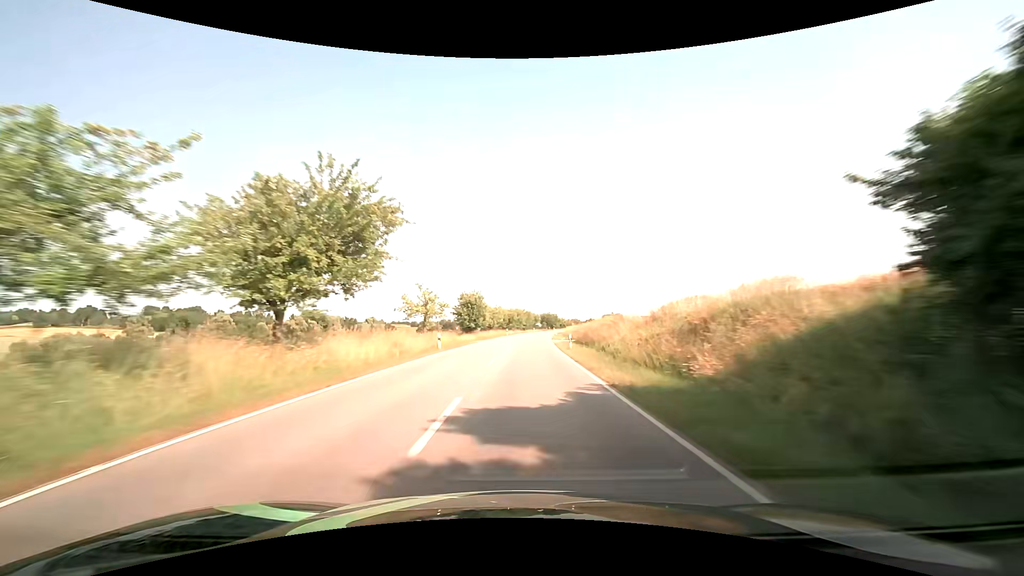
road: secondary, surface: asphalt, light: Day
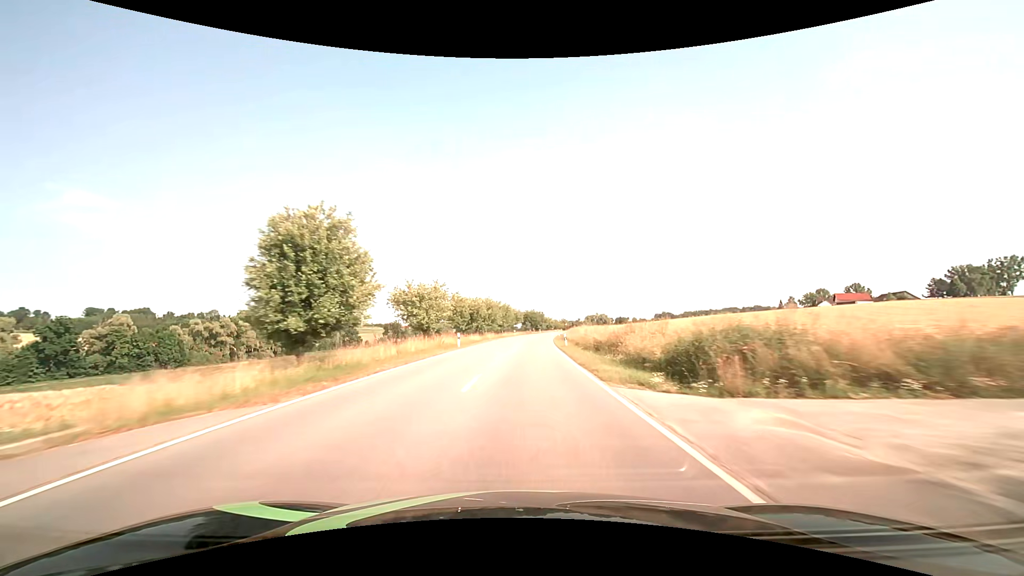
(+1.0, +43.0) m; +3°
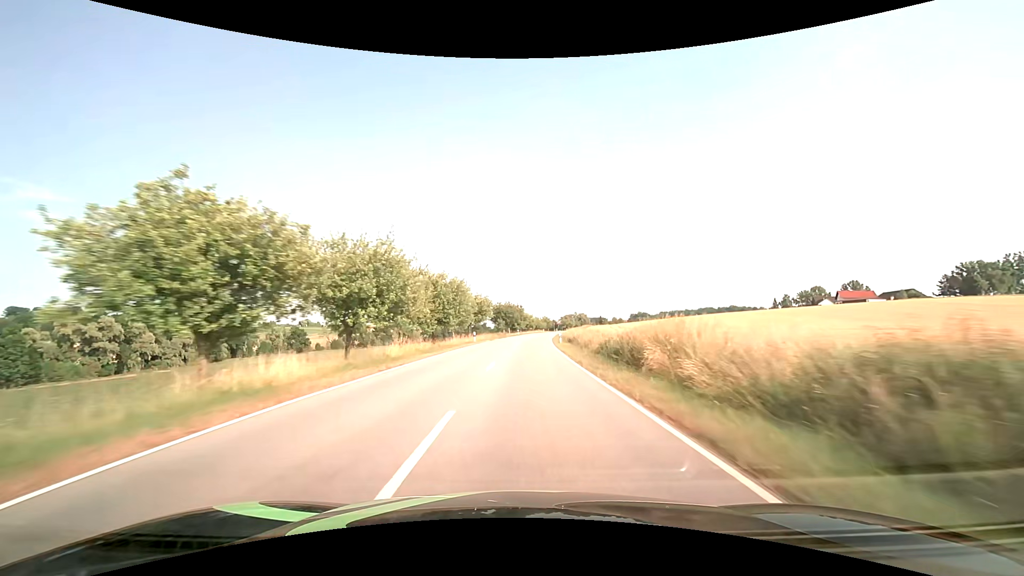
(+0.8, +42.7) m; +3°
(0, +10) (0, +20) (+1, +30) (+1, +40) (+2, +50) (+2, +60) (+3, +70) (+4, +80) (+5, +90) (+6, +100) m
